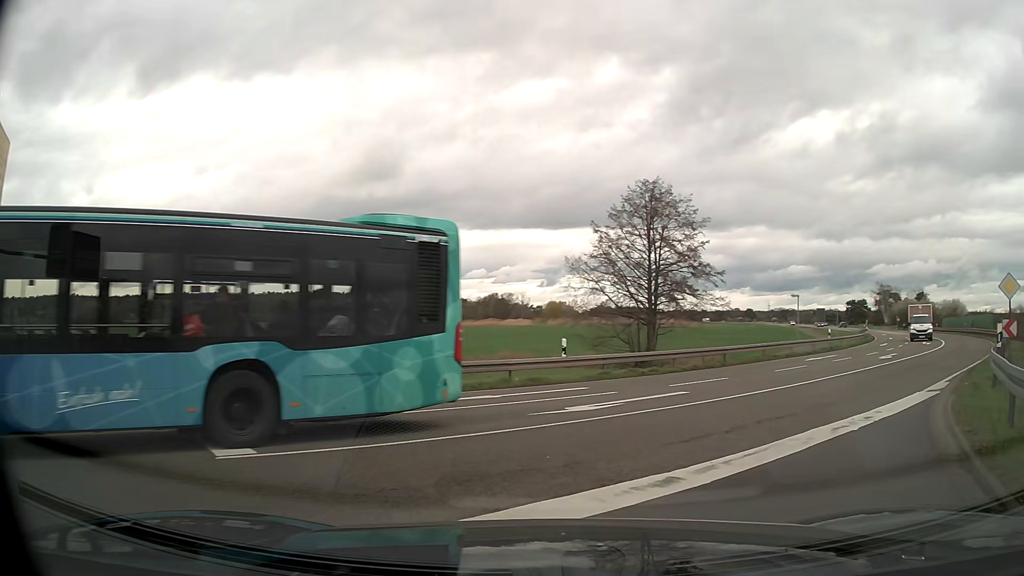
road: tertiary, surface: asphalt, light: Day
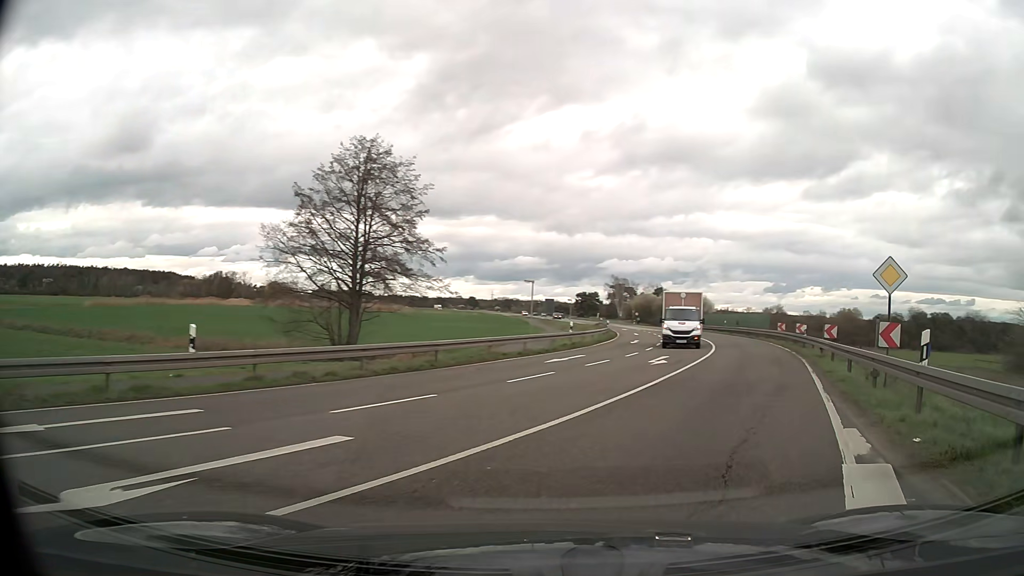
(+1.7, +7.5) m; +24°
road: primary
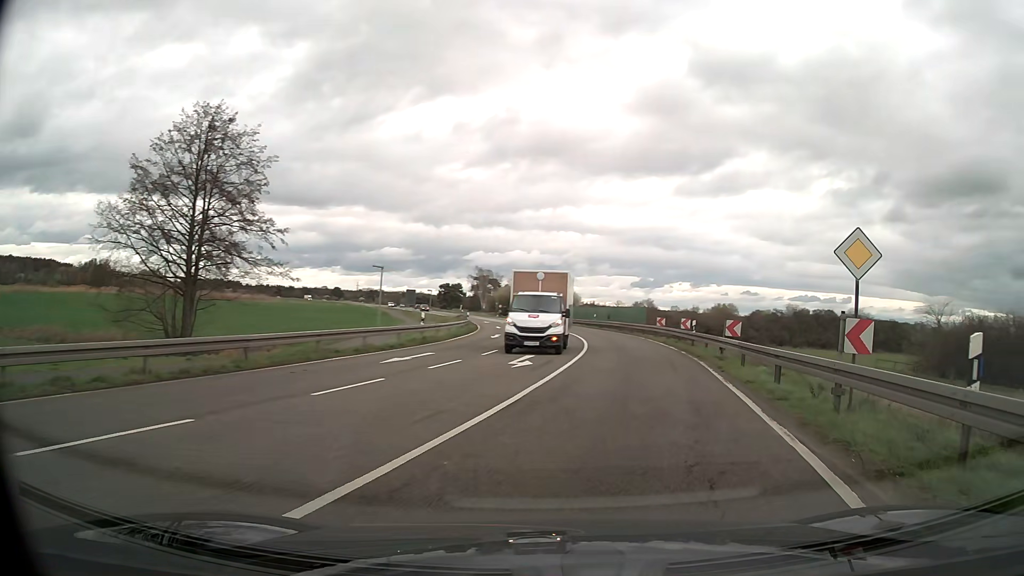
(+0.4, +4.6) m; +12°
